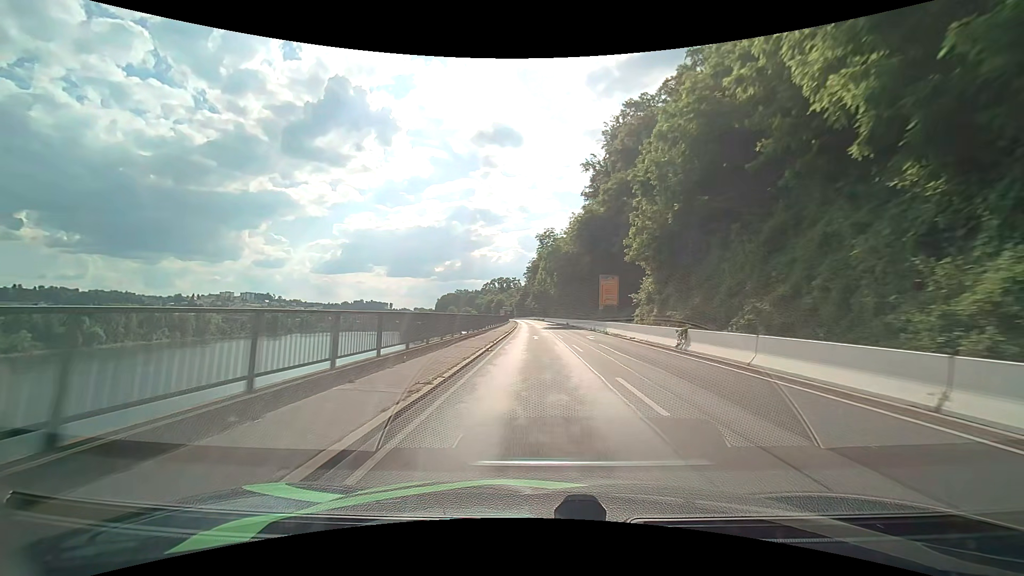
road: primary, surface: asphalt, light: Day
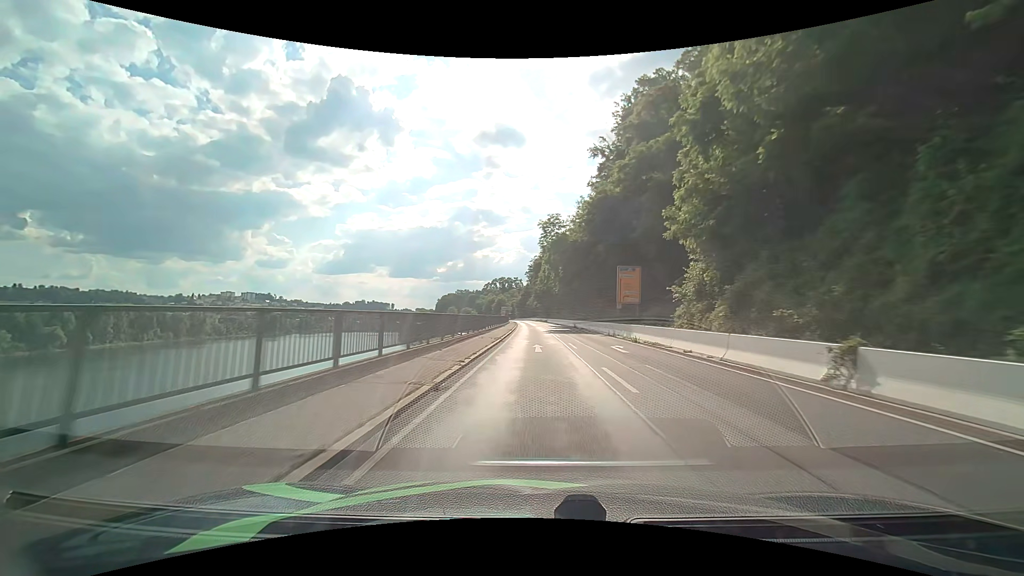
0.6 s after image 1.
(0.0, +10.0) m; 0°
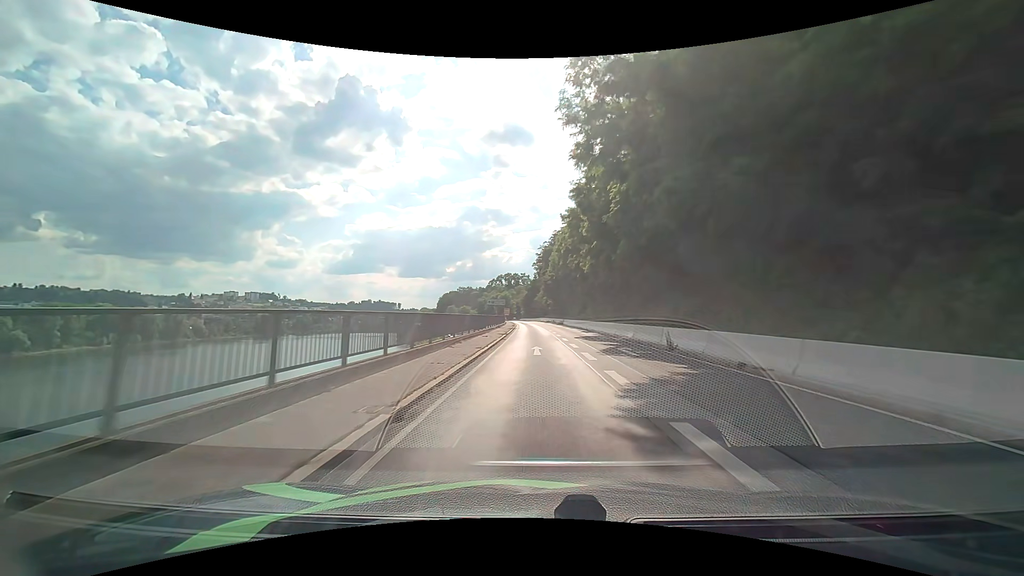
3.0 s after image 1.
(-0.3, +39.9) m; -1°
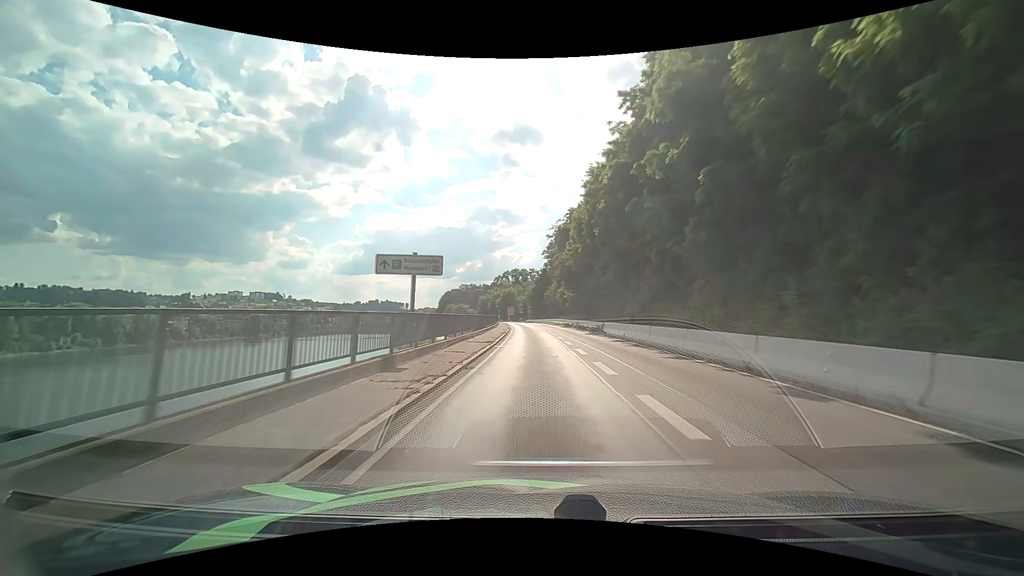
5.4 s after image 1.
(-0.5, +39.9) m; -1°
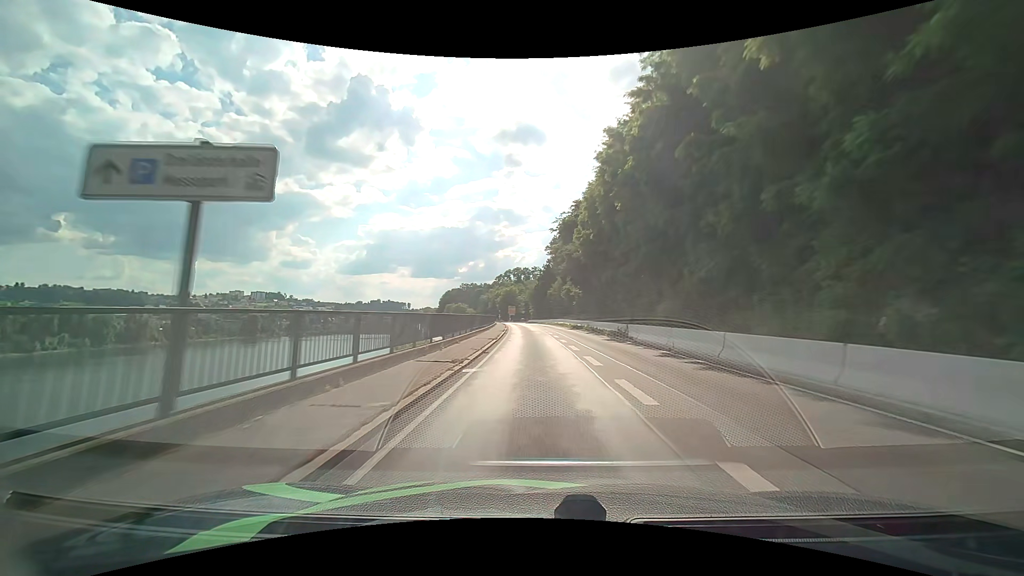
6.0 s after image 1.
(0.0, +10.0) m; 0°
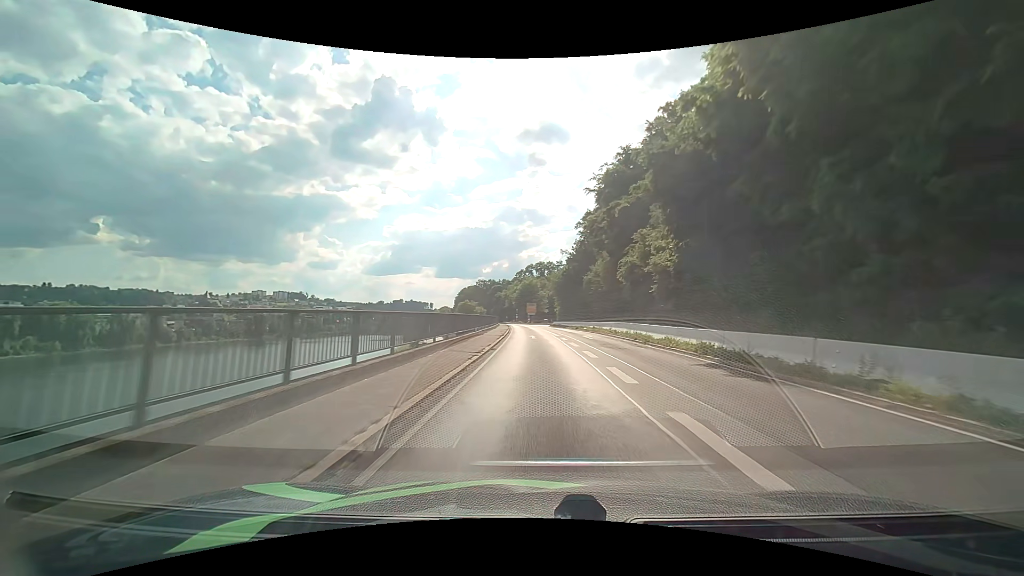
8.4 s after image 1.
(-0.8, +39.6) m; -3°
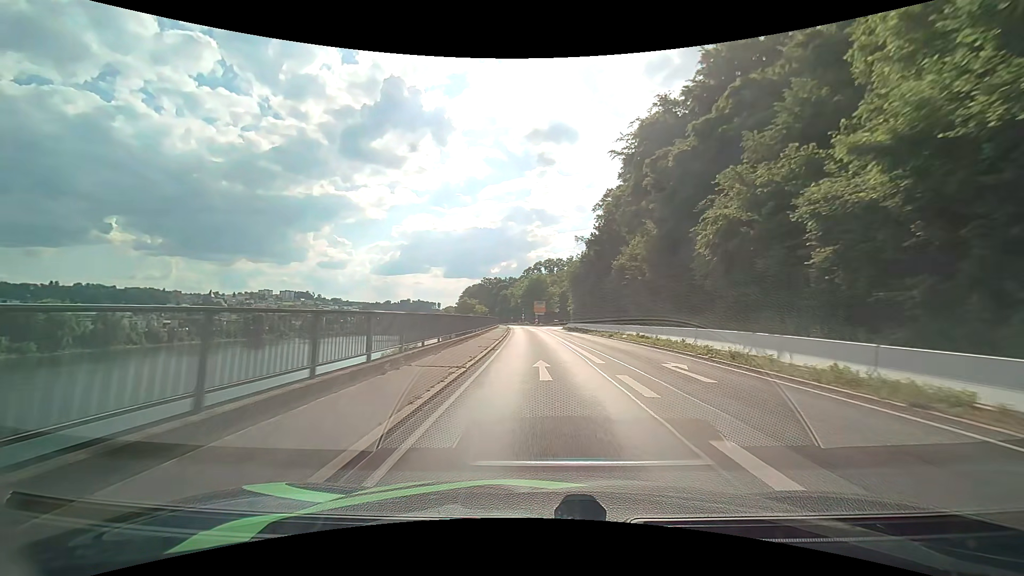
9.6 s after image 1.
(-0.2, +19.6) m; -1°
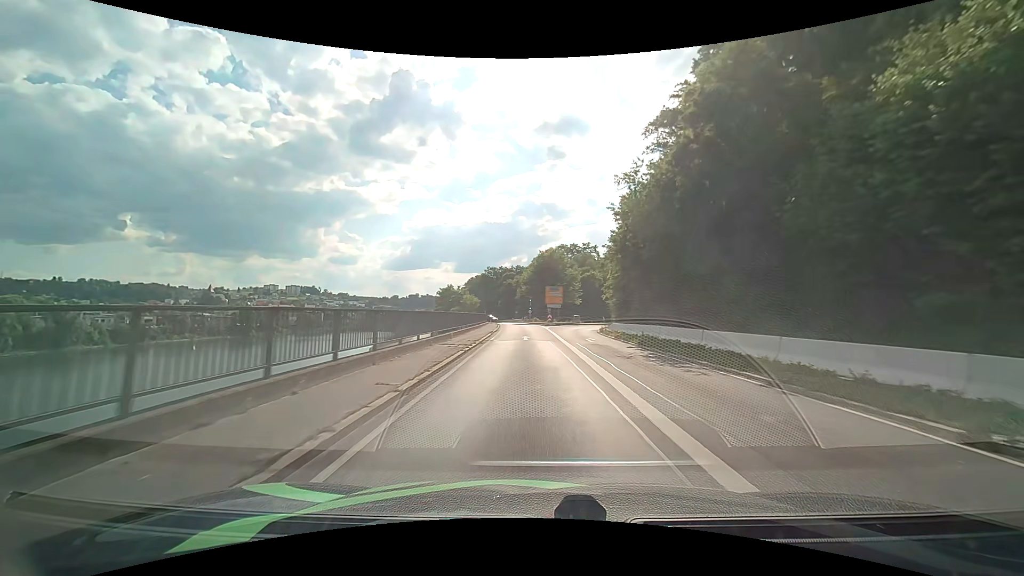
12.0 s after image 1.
(-0.4, +37.9) m; -2°
(0, +10) (0, +20) (0, +30) (0, +40) (0, +50) (-1, +60) (-1, +70) (-2, +80) (-3, +90) (-4, +100) m
